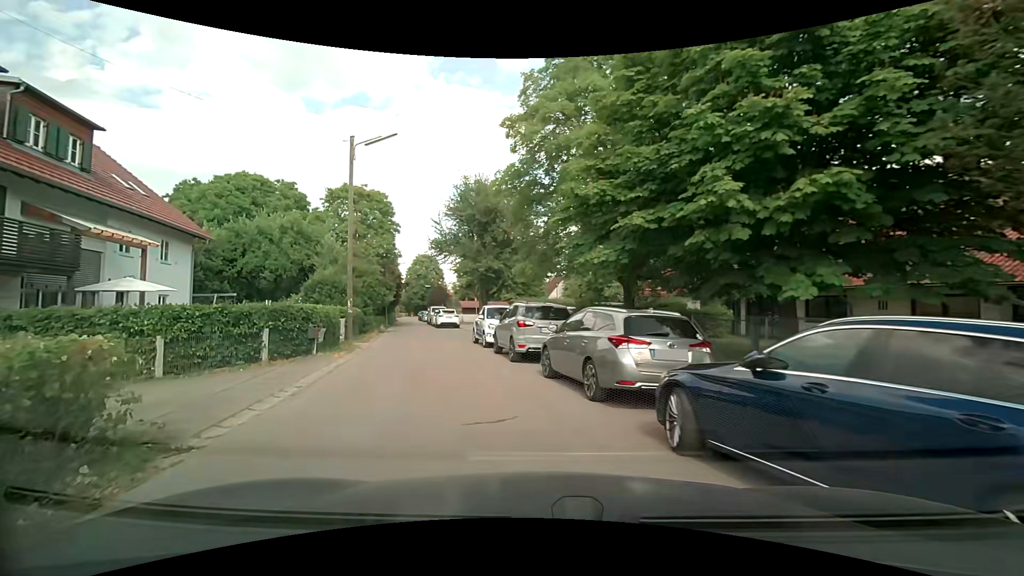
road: residential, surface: asphalt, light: Day
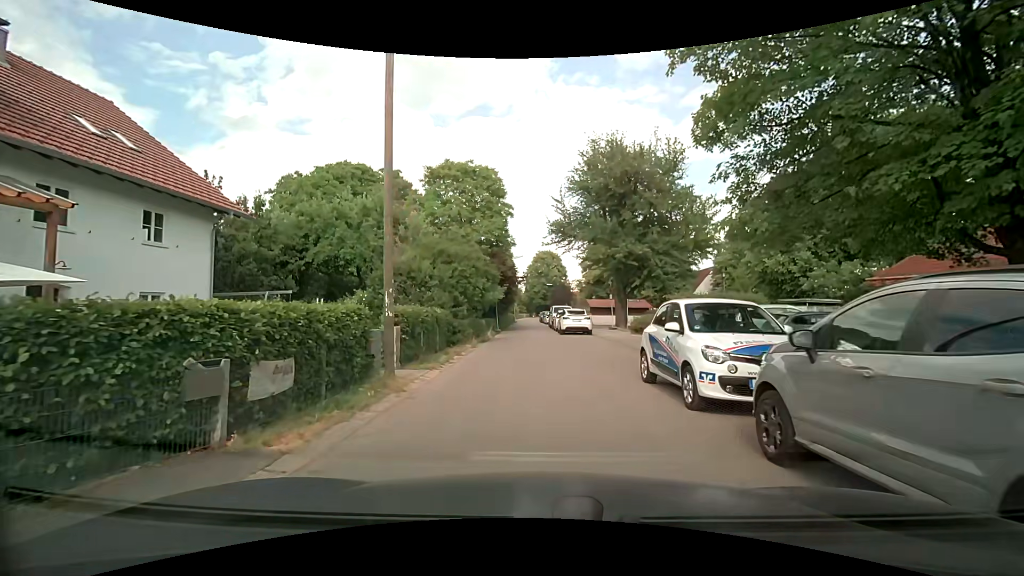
(-1.7, +10.9) m; -16°
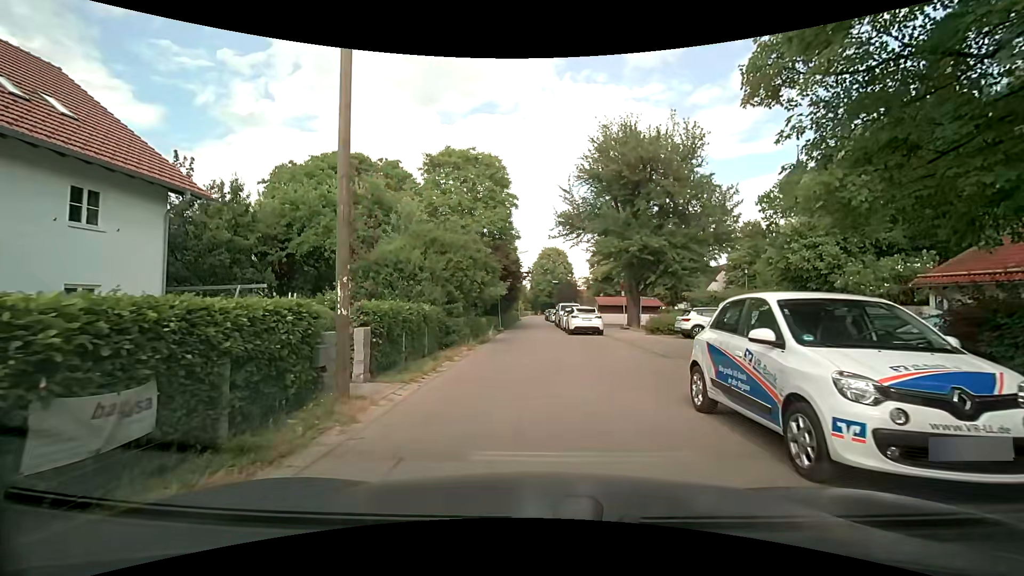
(0.0, +2.7) m; +1°
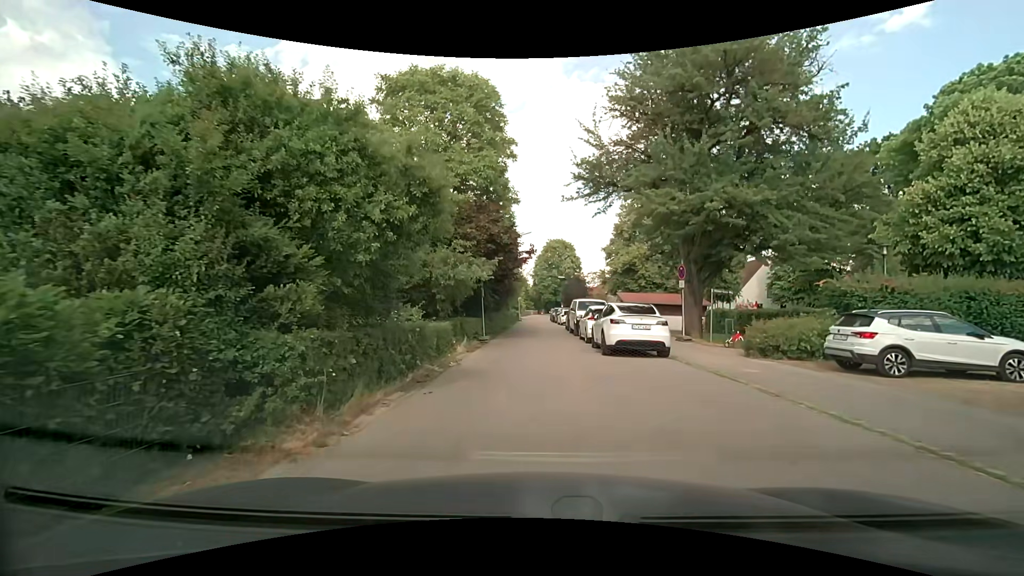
(-0.1, +13.0) m; -1°
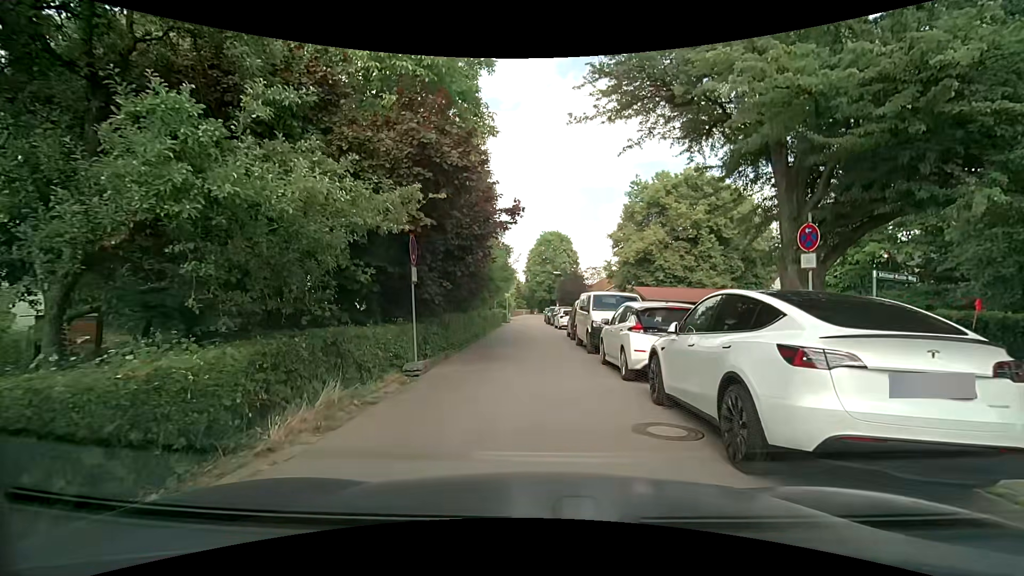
(+0.2, +10.6) m; +2°
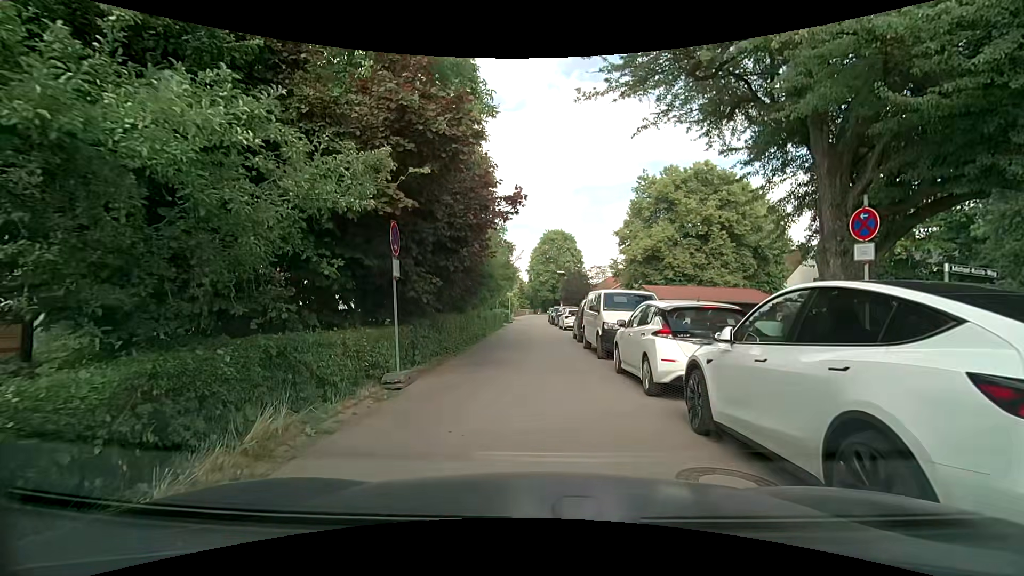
(0.0, +1.7) m; 0°
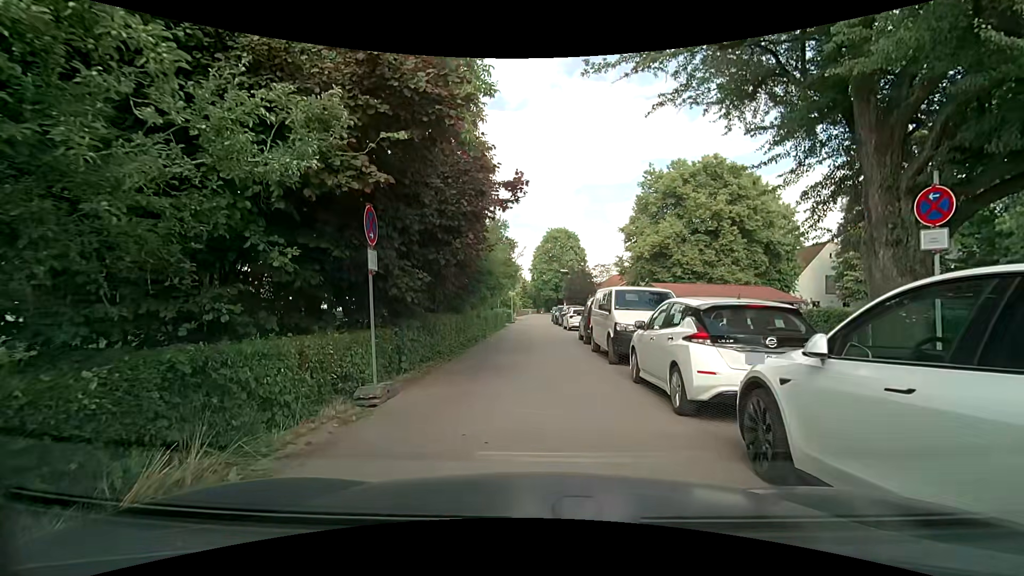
(0.0, +1.5) m; -2°
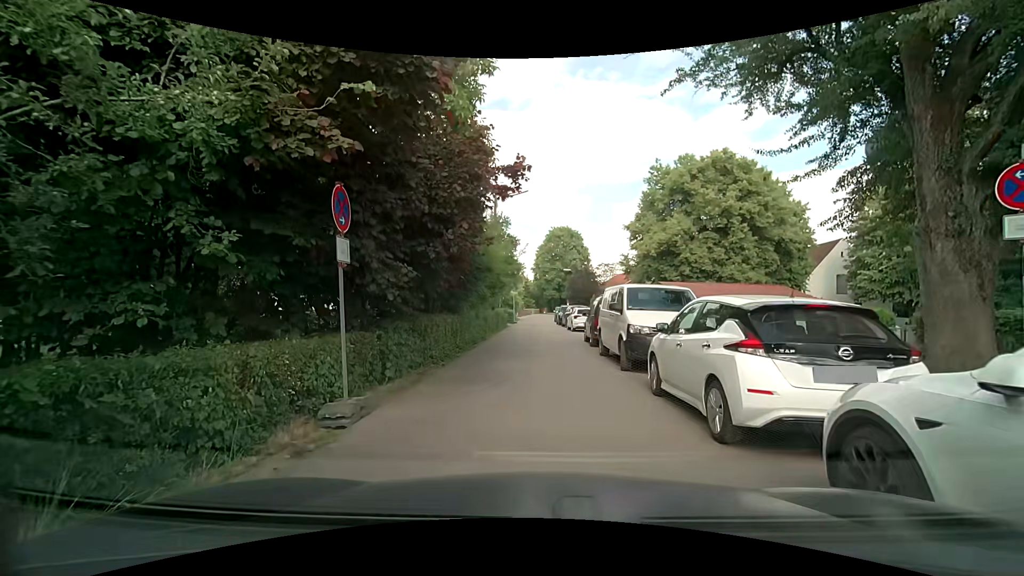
(0.0, +1.3) m; -1°
